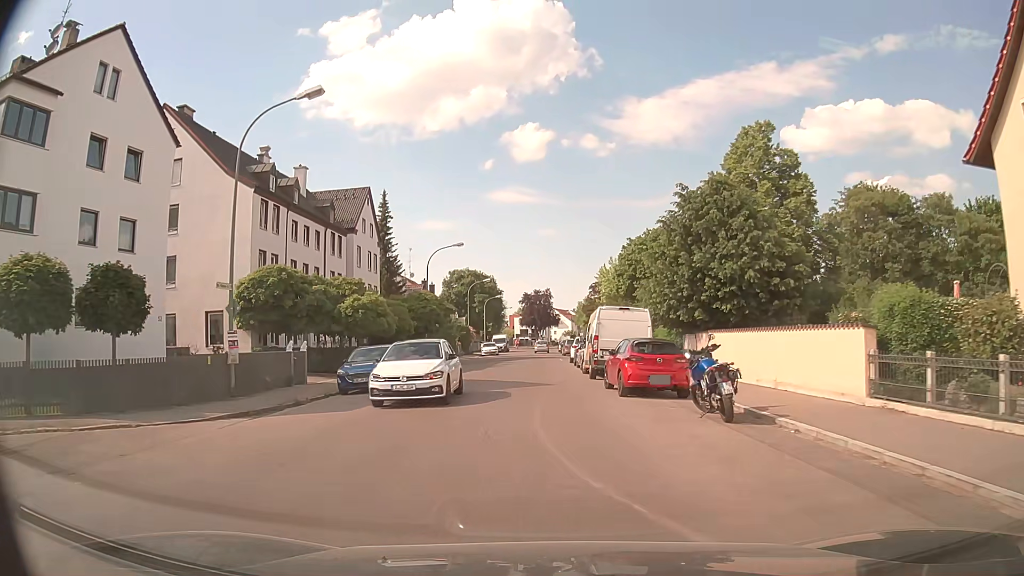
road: tertiary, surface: asphalt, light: Day
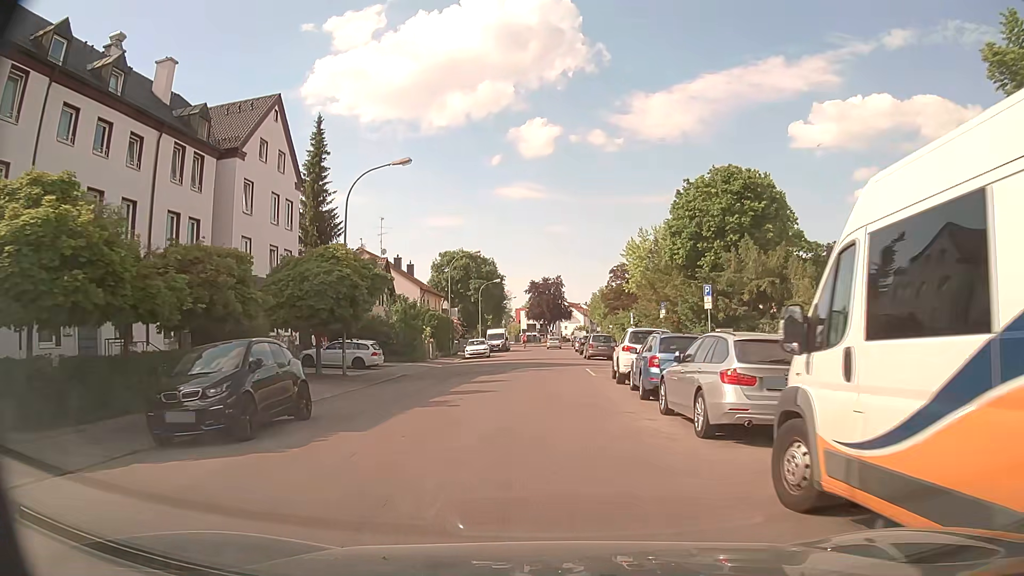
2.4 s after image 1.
(-0.4, +23.0) m; -1°
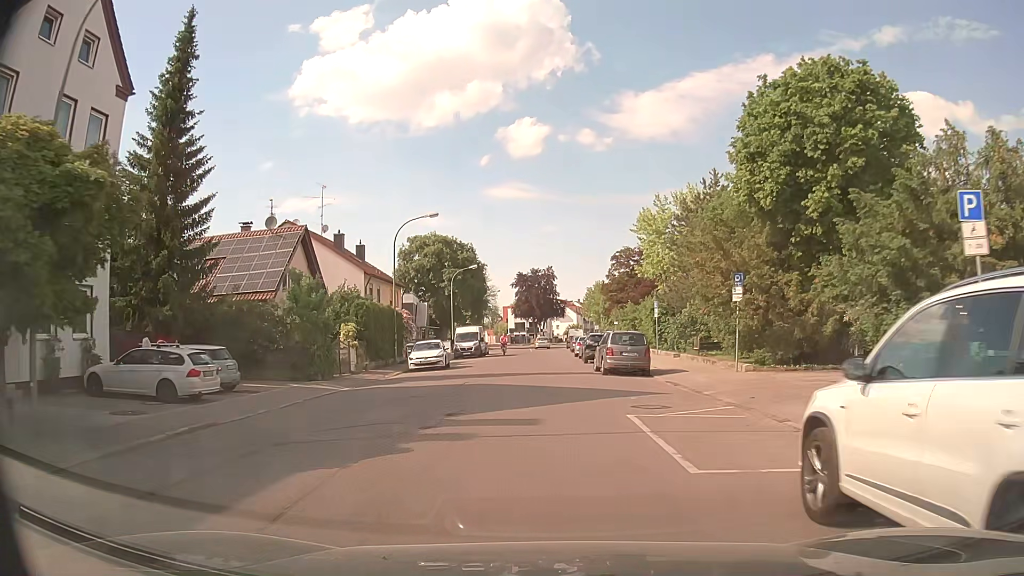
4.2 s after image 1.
(+0.2, +17.8) m; +1°
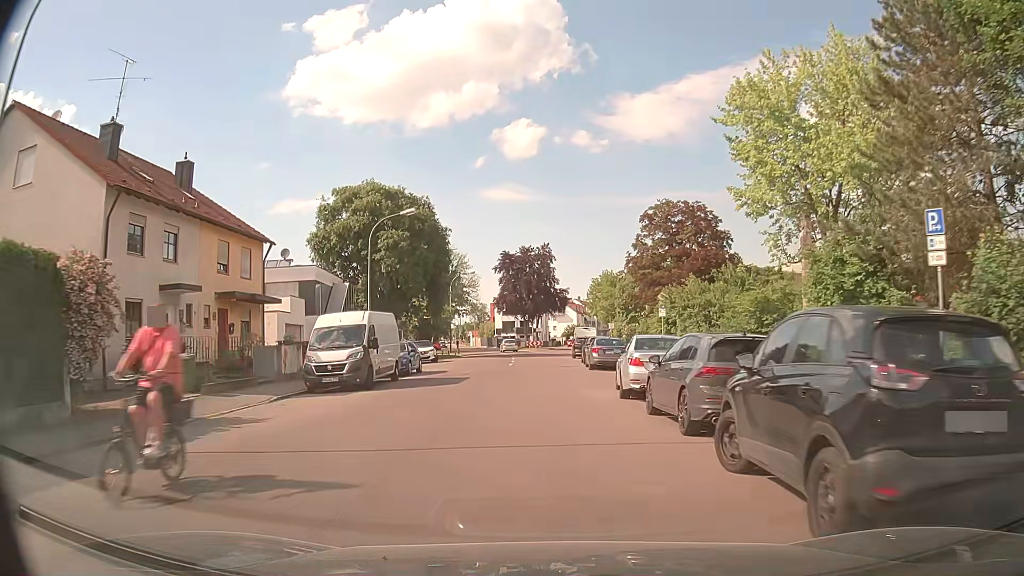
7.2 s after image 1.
(+0.4, +31.5) m; +1°
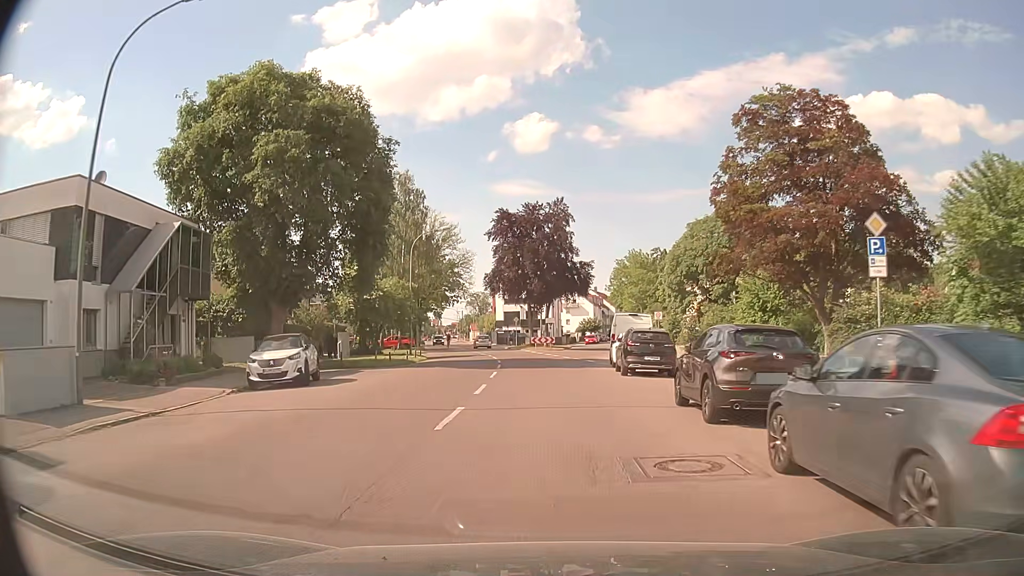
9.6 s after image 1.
(-0.3, +26.4) m; 0°
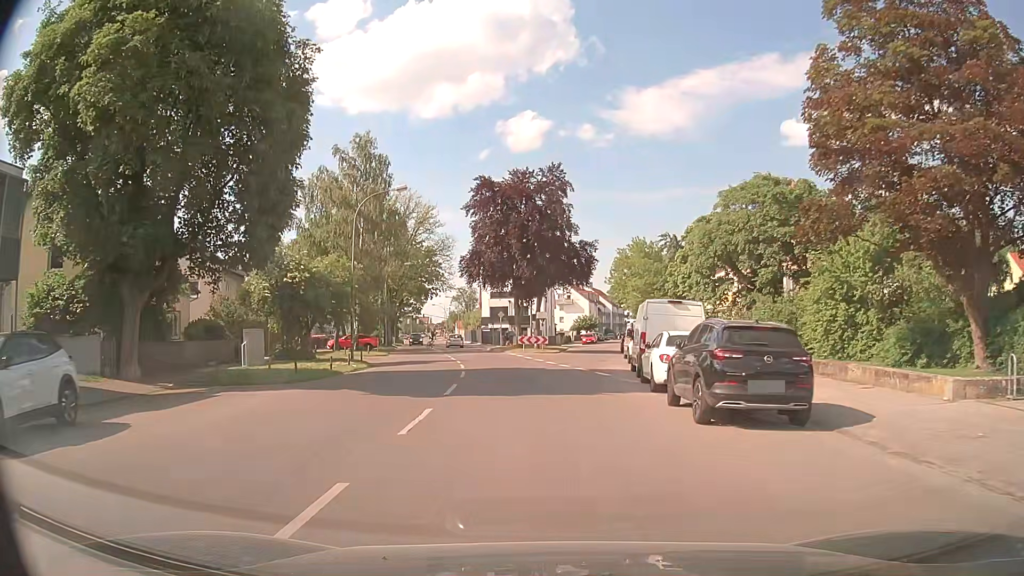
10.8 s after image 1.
(0.0, +12.4) m; 0°
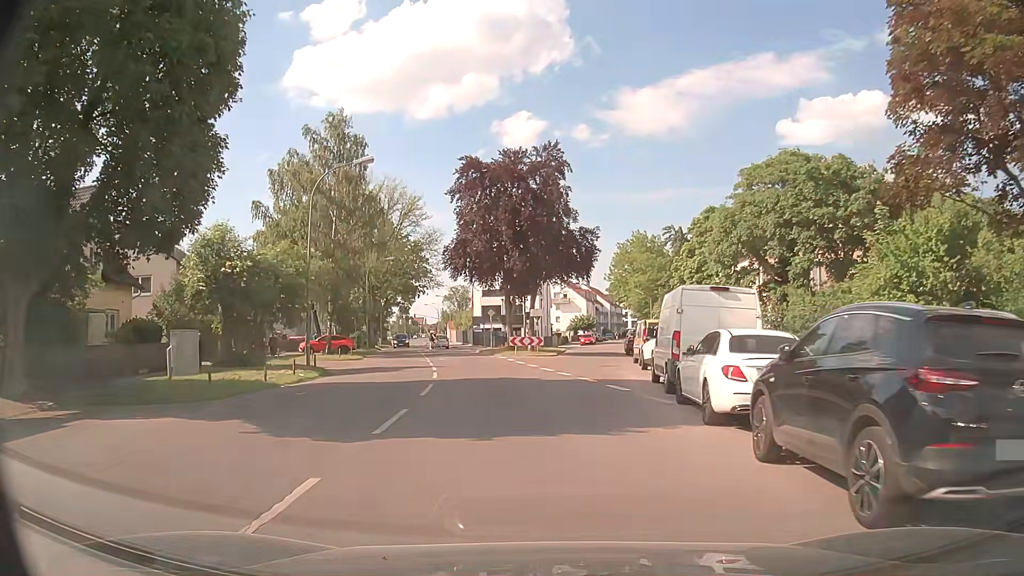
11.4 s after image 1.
(0.0, +5.9) m; 0°
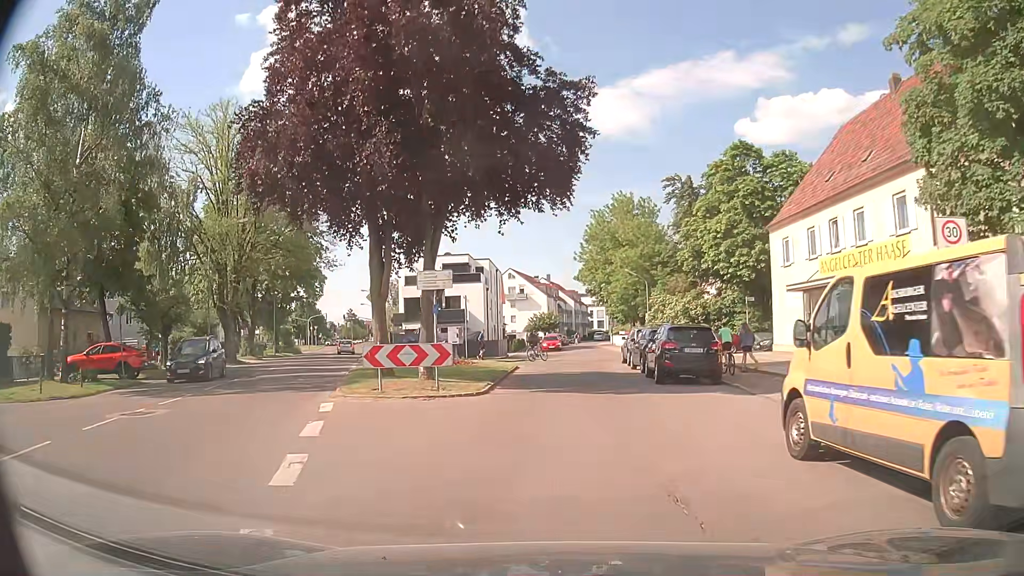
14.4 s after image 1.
(+0.8, +24.6) m; +4°
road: residential
(0, +10) (+1, +20) (+1, +30) (+3, +40) (+3, +50) (+3, +60) (+3, +70) (+4, +80) (+4, +90) (+5, +100) m
